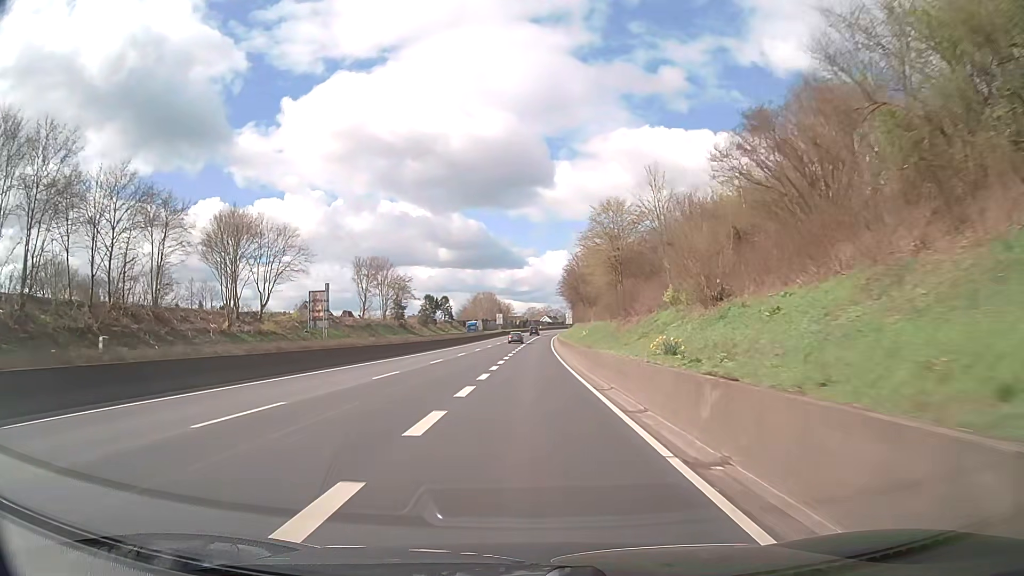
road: trunk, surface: asphalt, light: Day
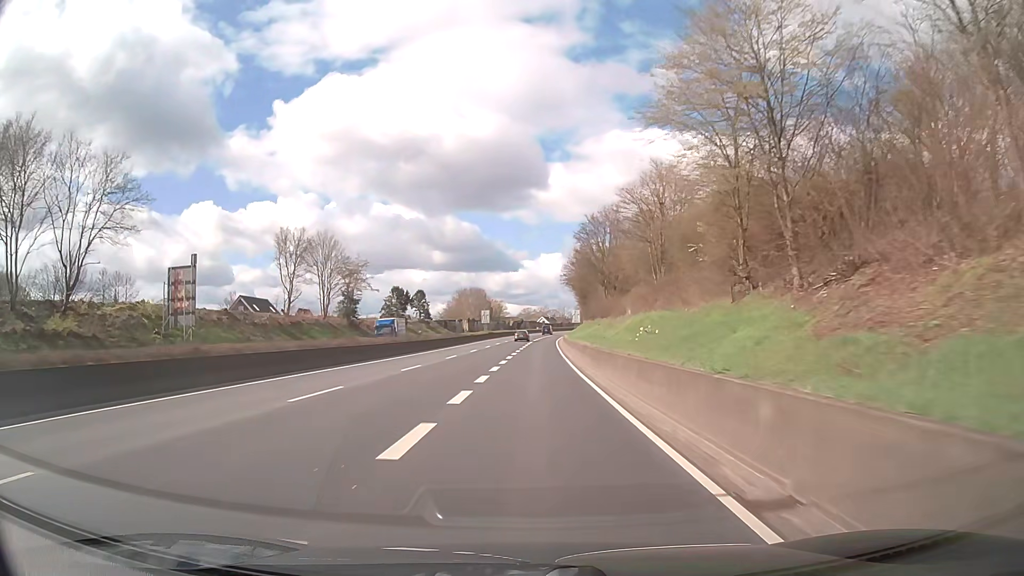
(+0.1, +32.2) m; 0°
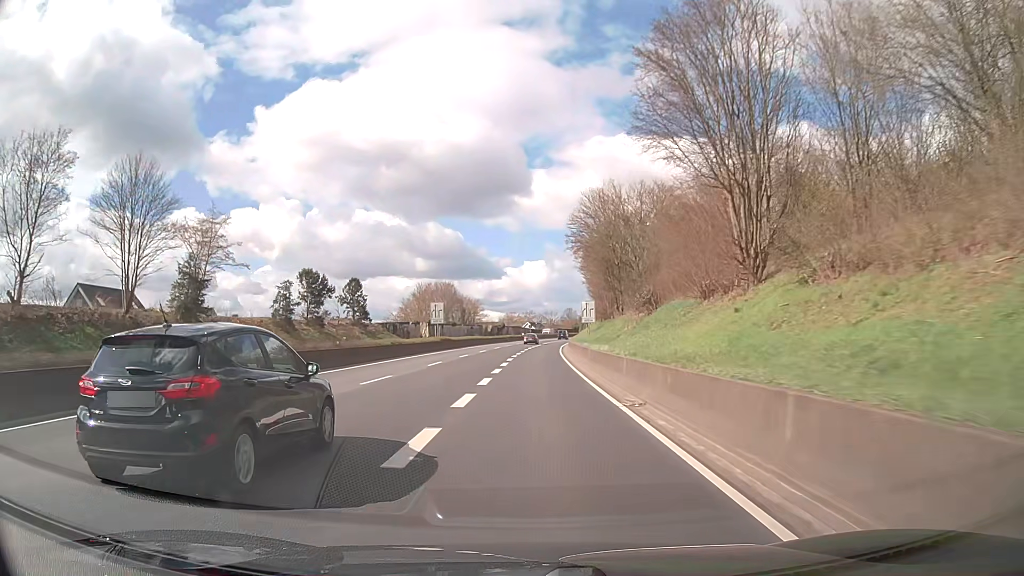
(+0.2, +42.8) m; +1°
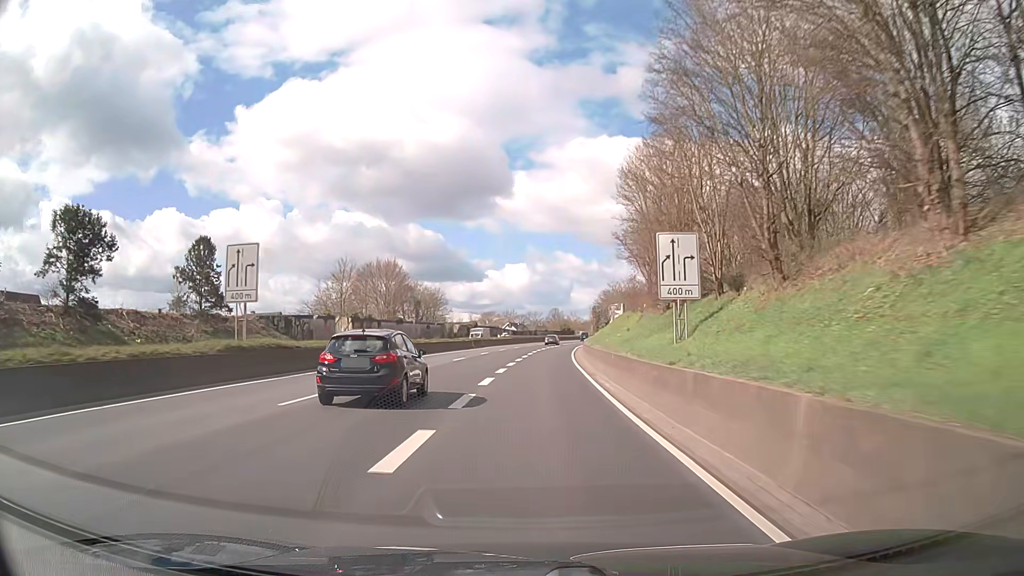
(+0.4, +42.8) m; +1°
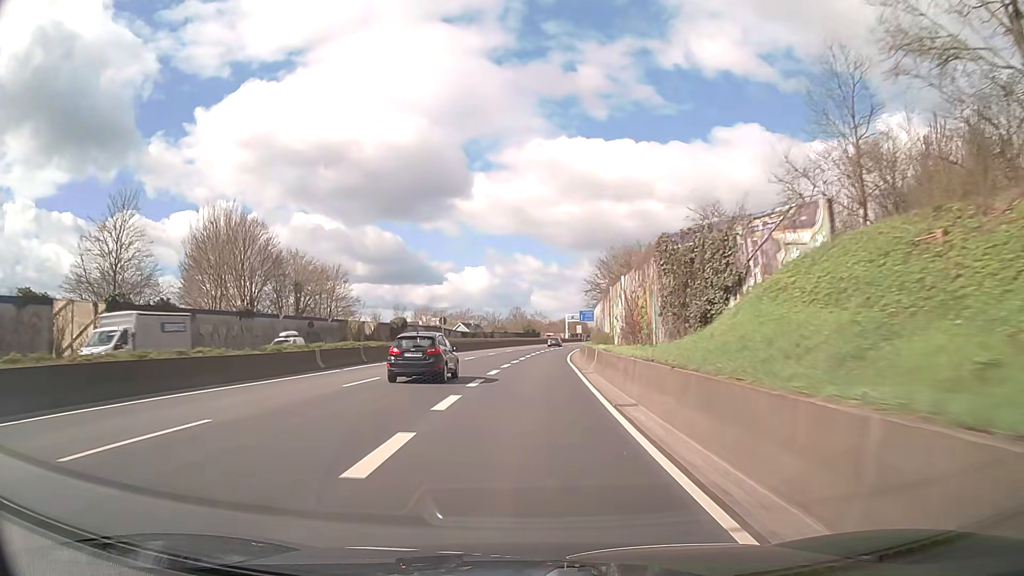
(+1.3, +42.7) m; +4°
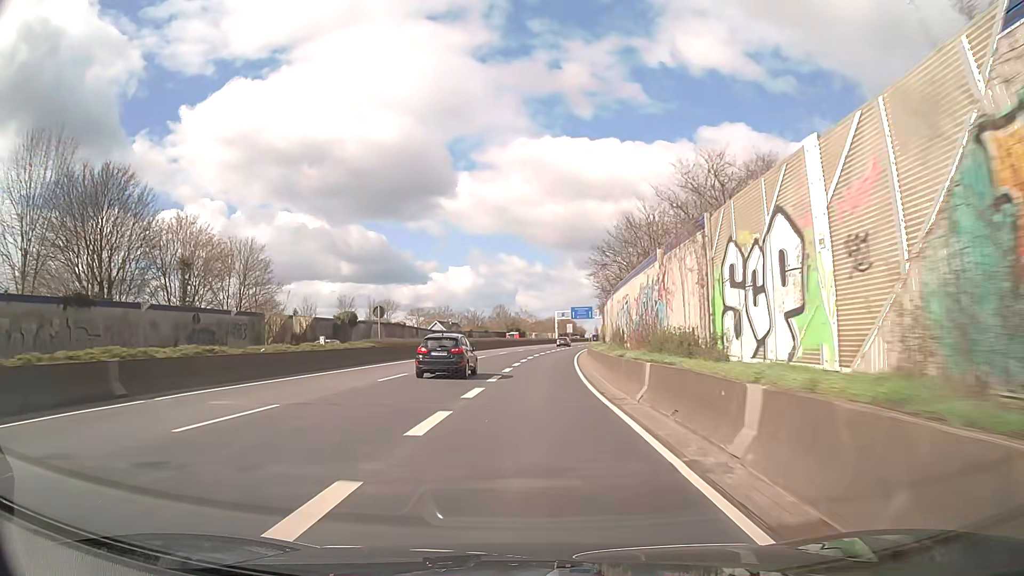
(+0.1, +21.4) m; +1°
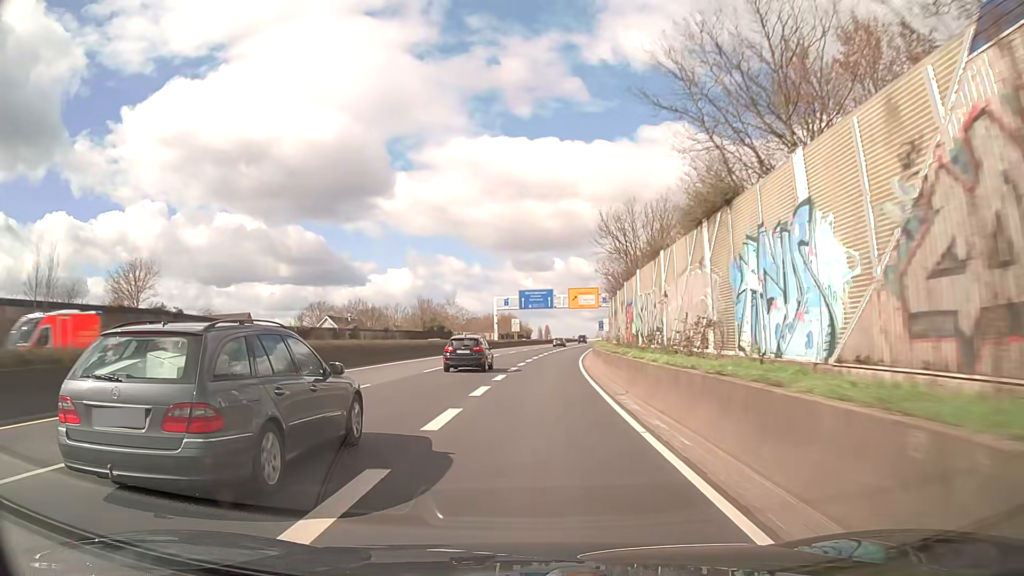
(+2.3, +53.7) m; +5°
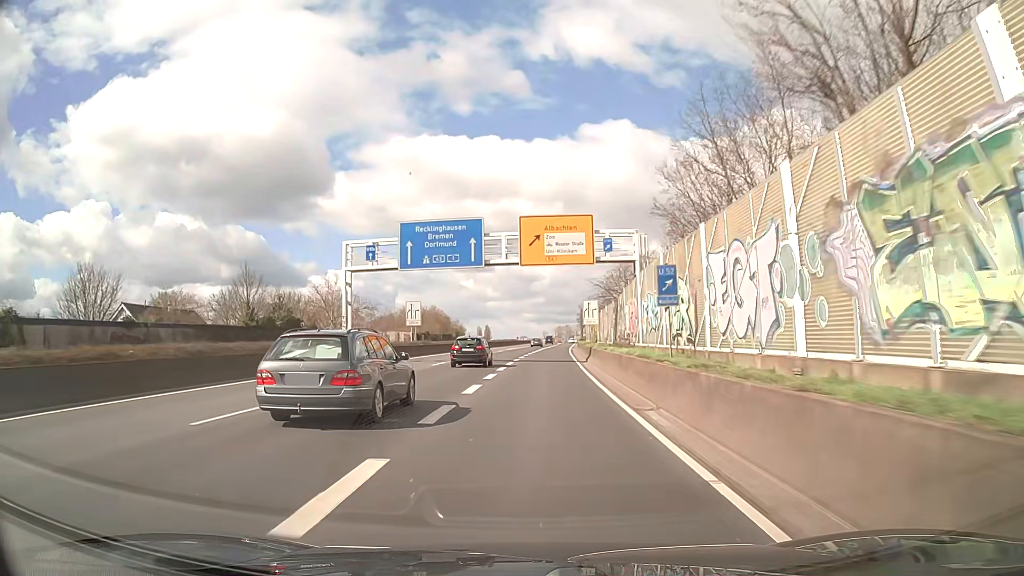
(+2.5, +53.7) m; +5°
(0, +10) (0, +20) (0, +30) (+1, +40) (+1, +50) (+2, +60) (+2, +70) (+3, +80) (+4, +90) (+4, +100) m
